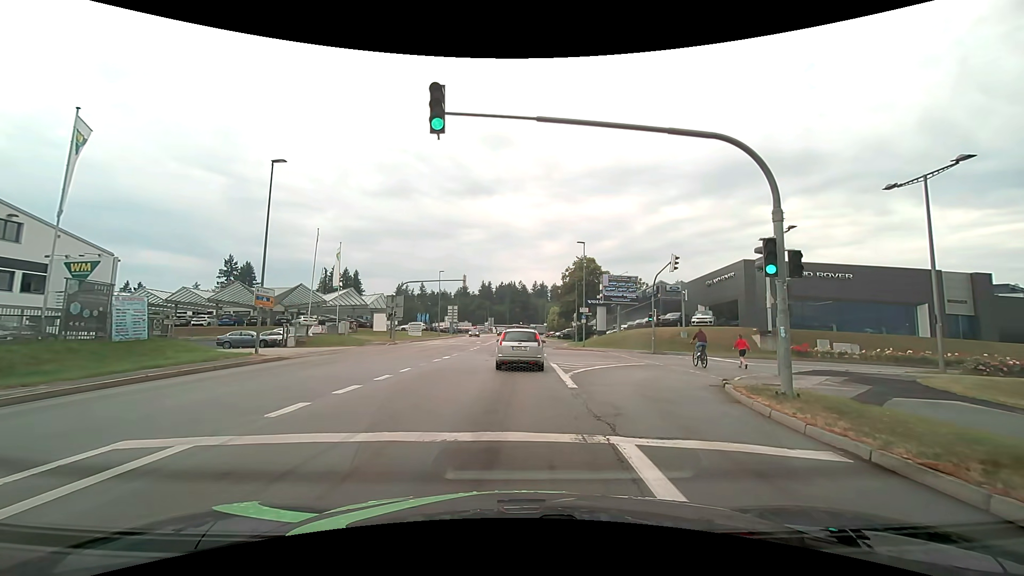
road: tertiary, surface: asphalt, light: Day
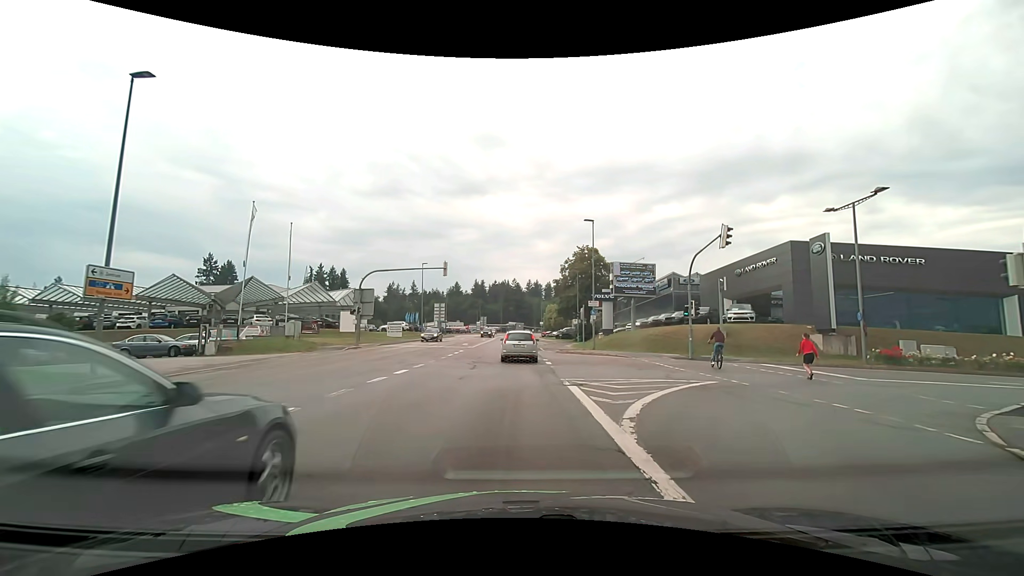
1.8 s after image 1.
(0.0, +9.7) m; 0°
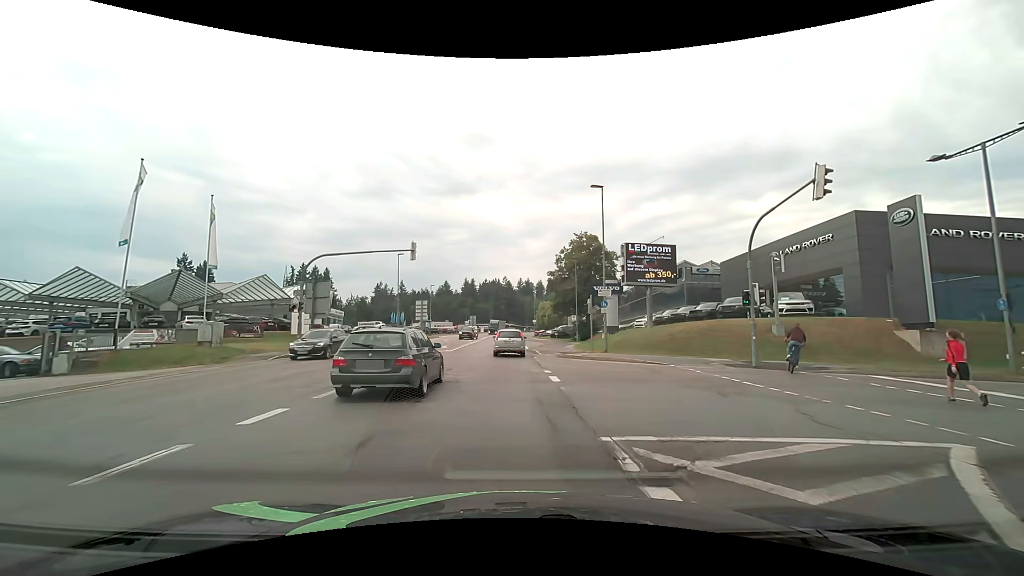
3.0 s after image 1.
(+0.1, +9.0) m; +1°
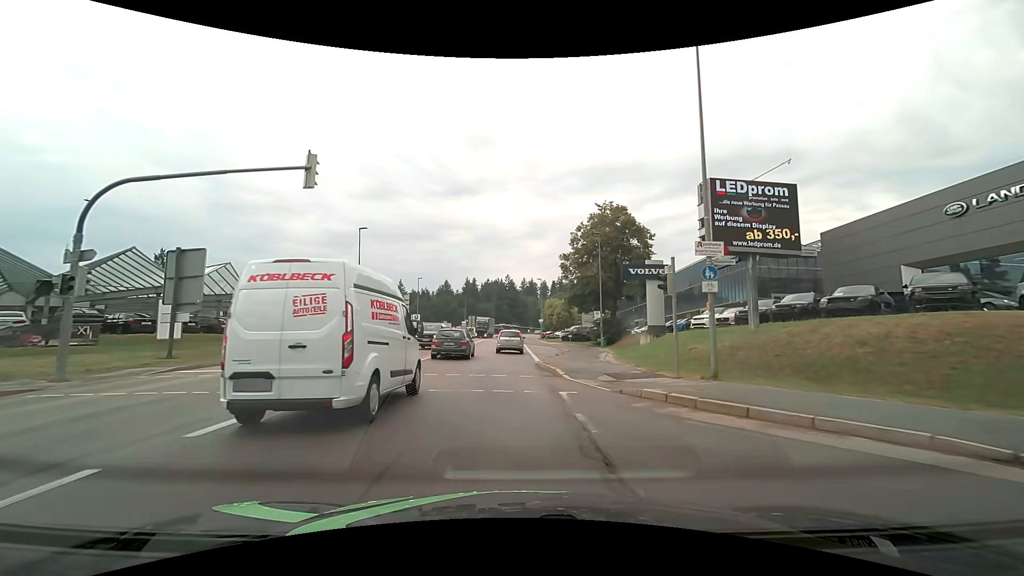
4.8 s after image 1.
(0.0, +16.1) m; 0°
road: secondary
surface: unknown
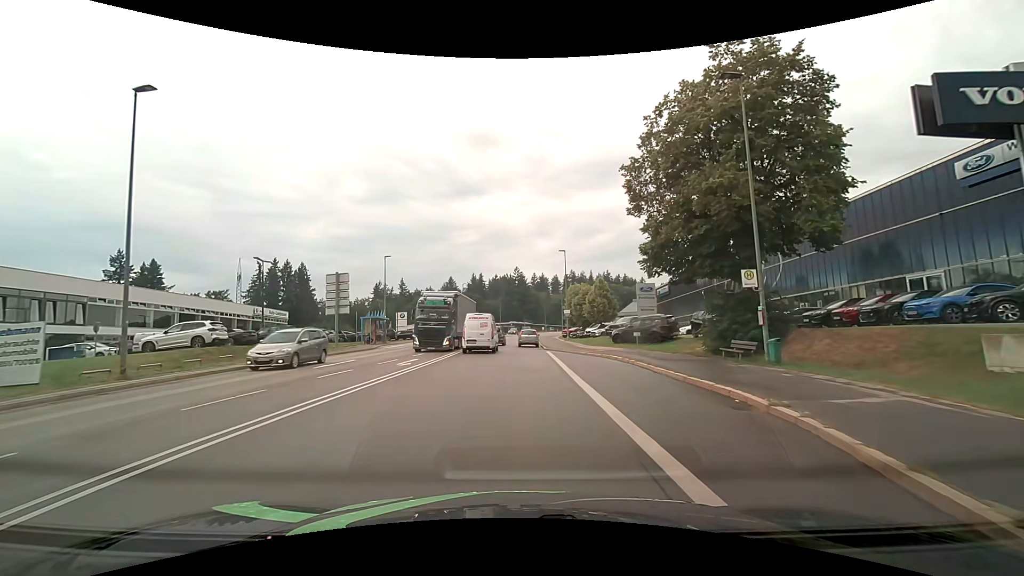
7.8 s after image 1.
(-0.5, +27.5) m; -2°
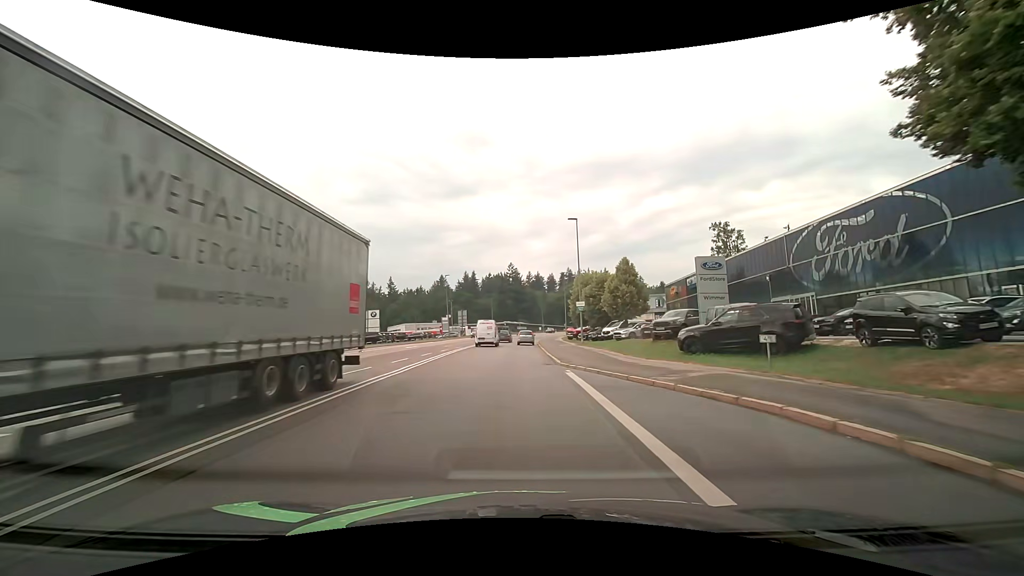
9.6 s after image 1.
(+0.1, +16.7) m; +1°
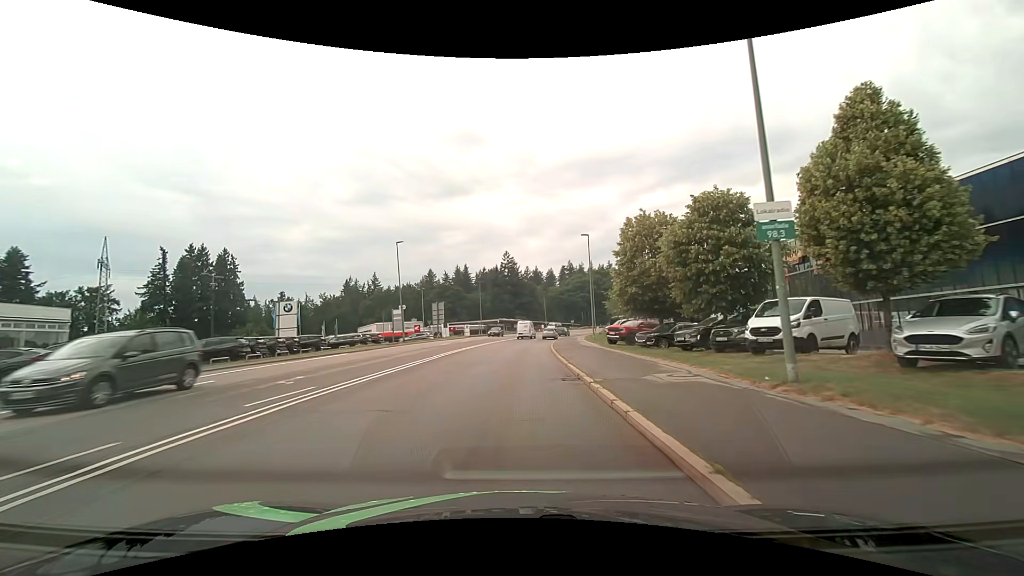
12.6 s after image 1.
(+0.2, +31.0) m; 0°
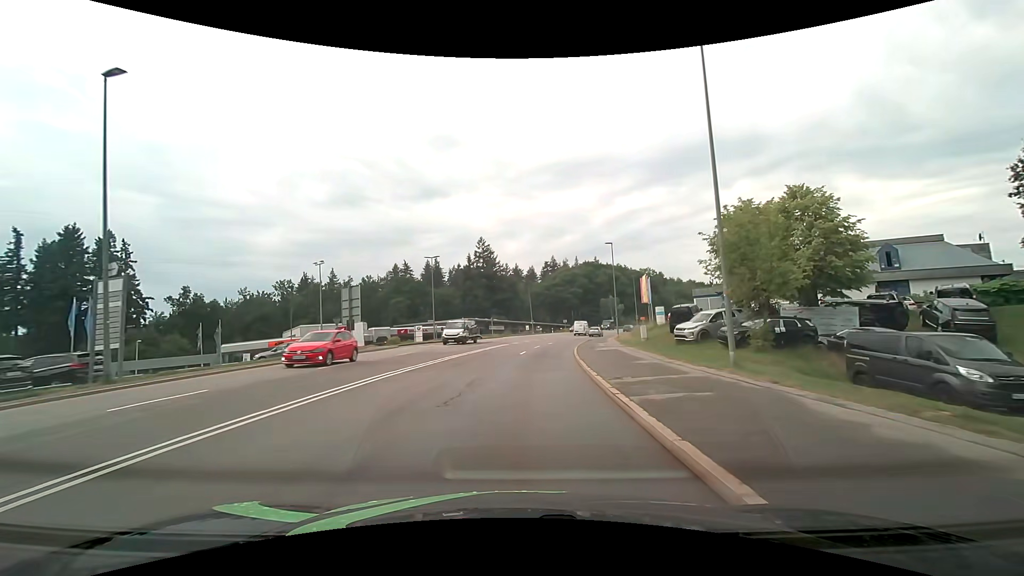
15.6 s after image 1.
(+0.5, +34.4) m; +2°
(0, +10) (+1, +20) (+1, +30) (+3, +40) (+4, +50) (+7, +60) (+9, +69) (+12, +79) (+15, +88) (+18, +98) m
